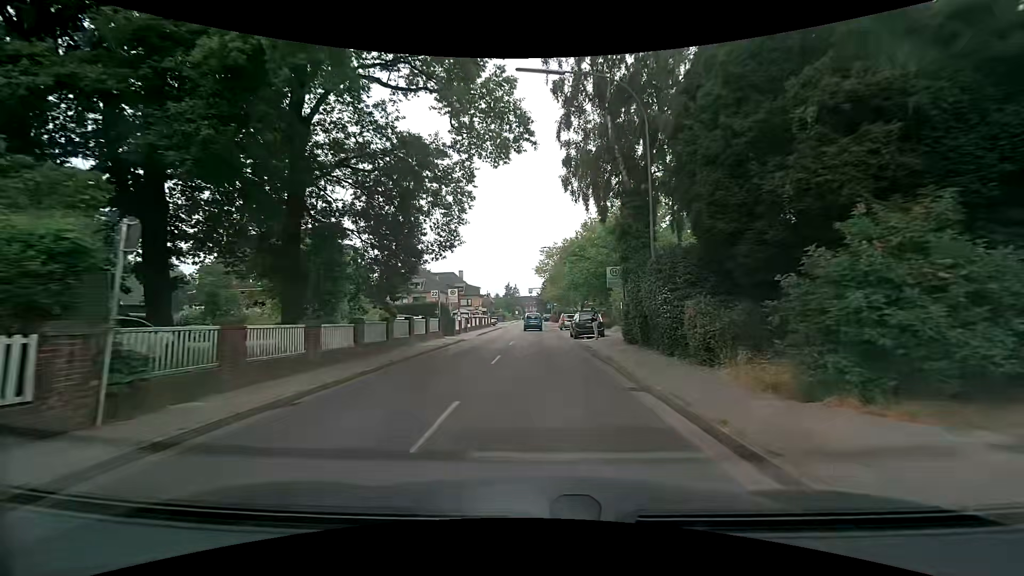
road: residential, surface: asphalt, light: Day
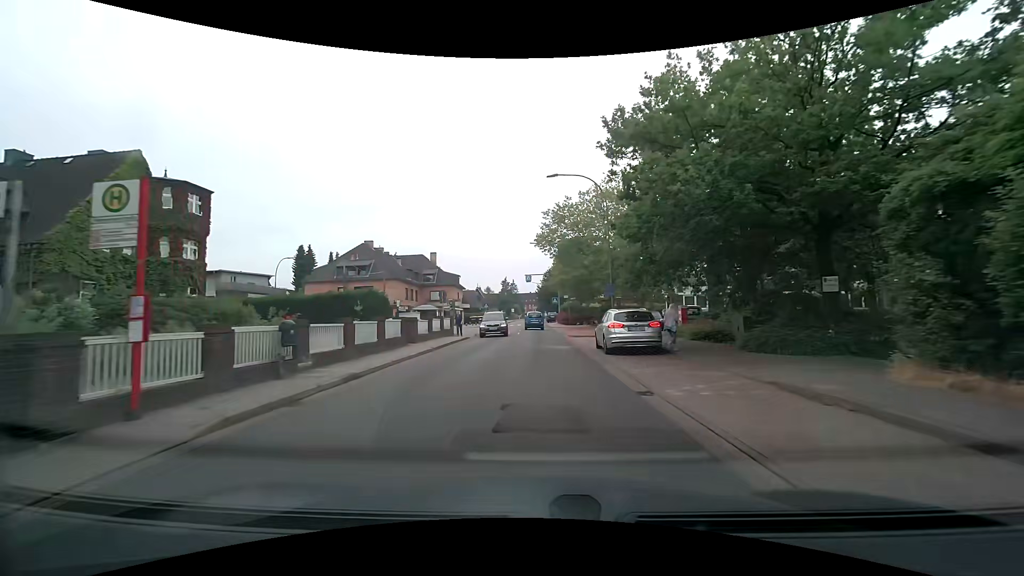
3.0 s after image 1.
(+0.1, +30.8) m; 0°
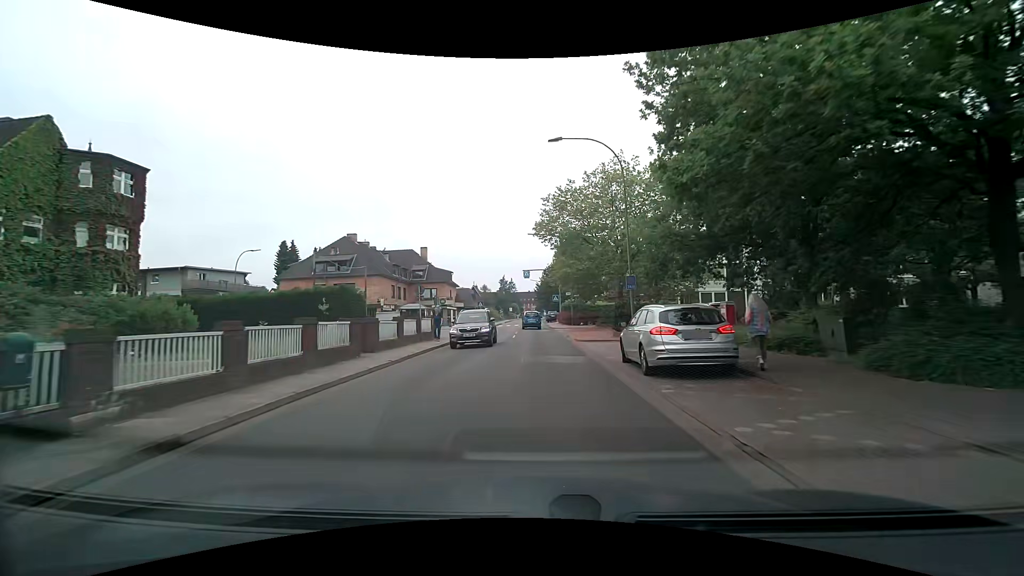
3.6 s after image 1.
(0.0, +6.1) m; 0°
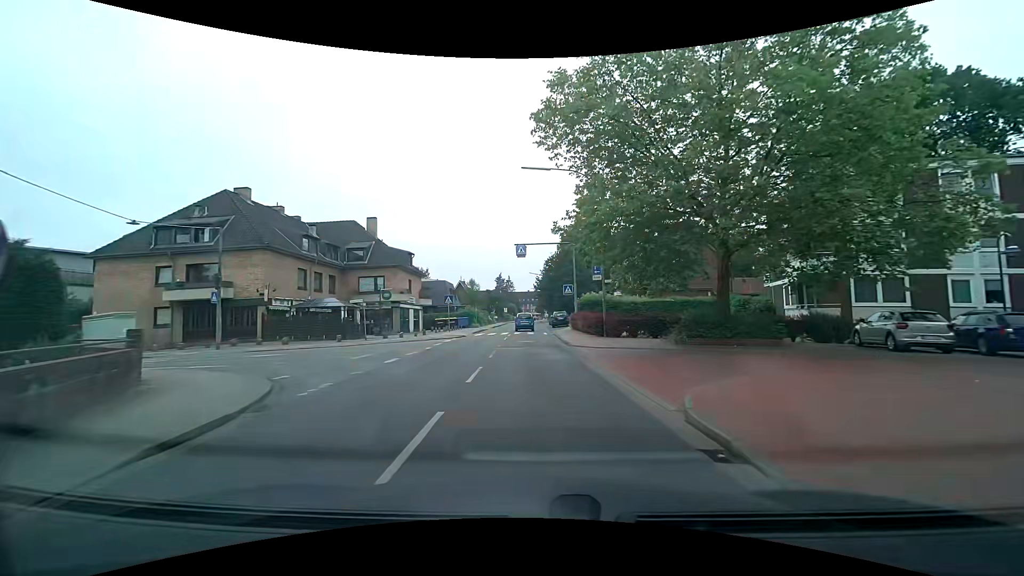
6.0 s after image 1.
(0.0, +24.6) m; 0°
